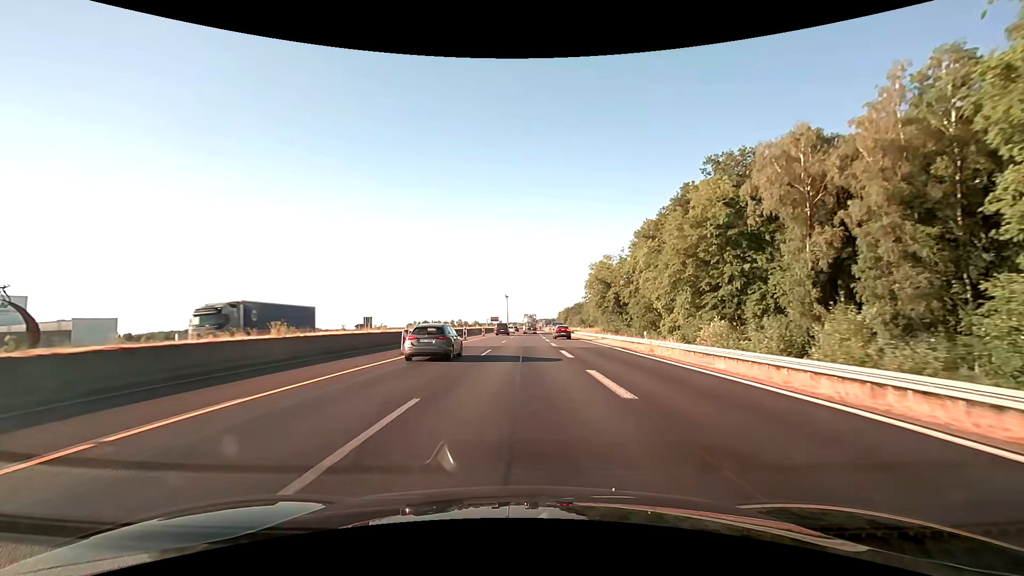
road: motorway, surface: asphalt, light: Day
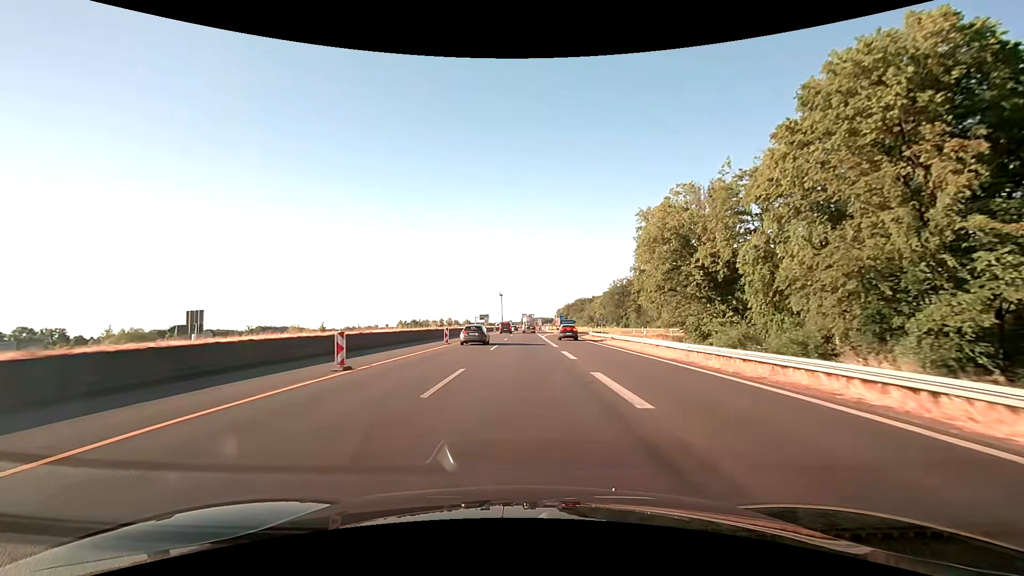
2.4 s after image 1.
(+0.4, +50.0) m; +1°
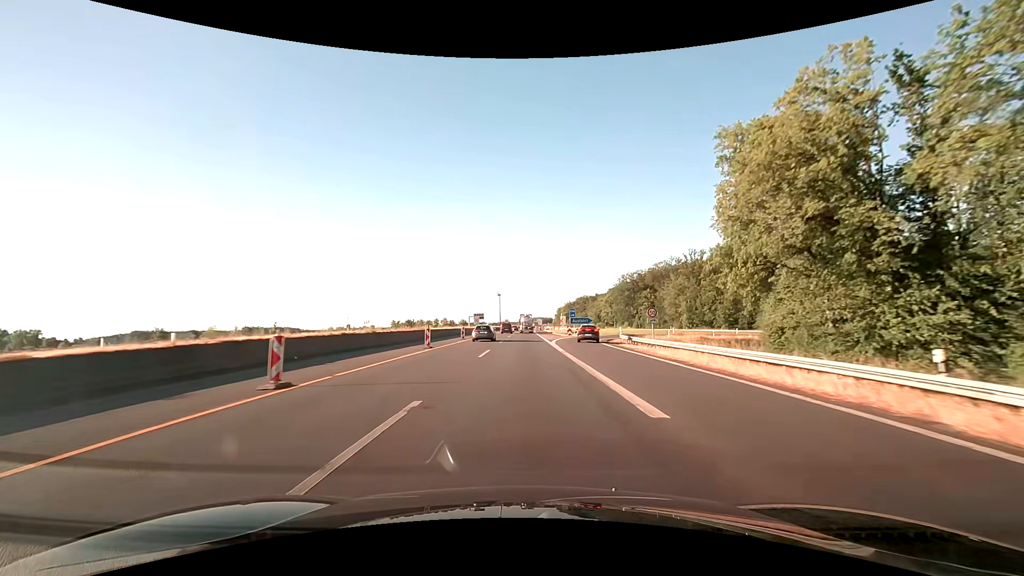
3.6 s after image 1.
(0.0, +25.0) m; 0°
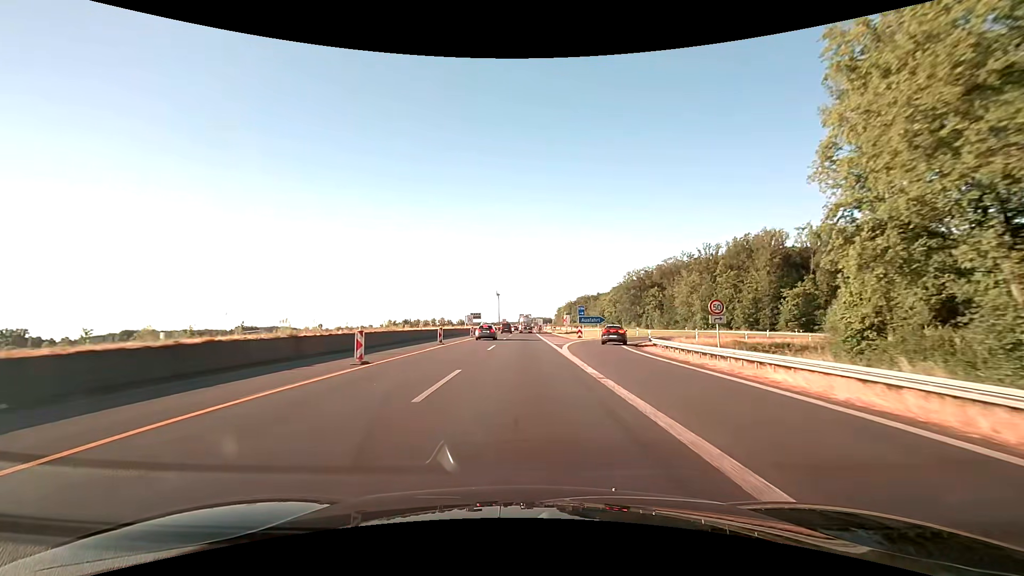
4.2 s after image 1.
(0.0, +12.5) m; 0°
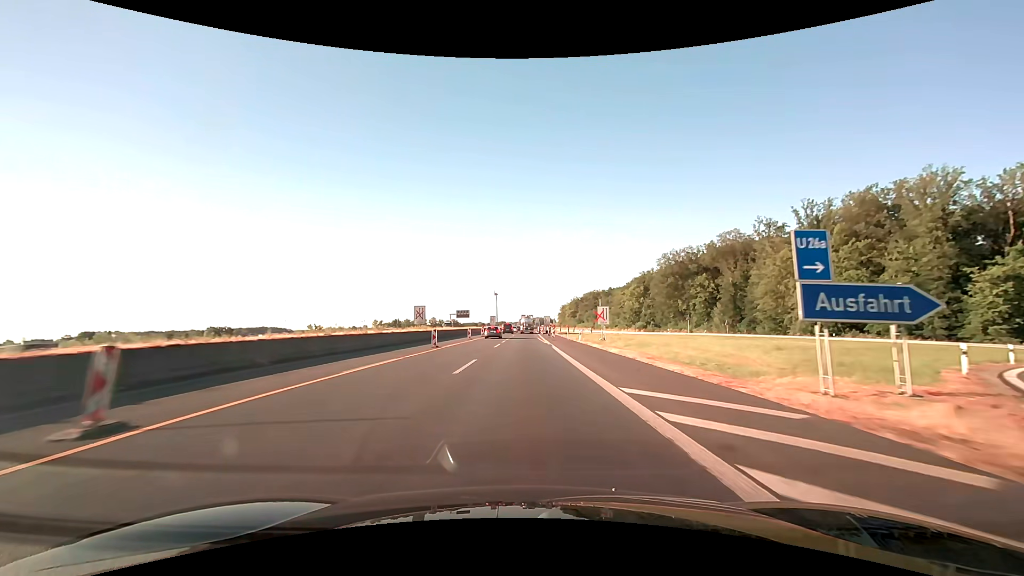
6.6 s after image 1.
(+0.2, +50.0) m; 0°
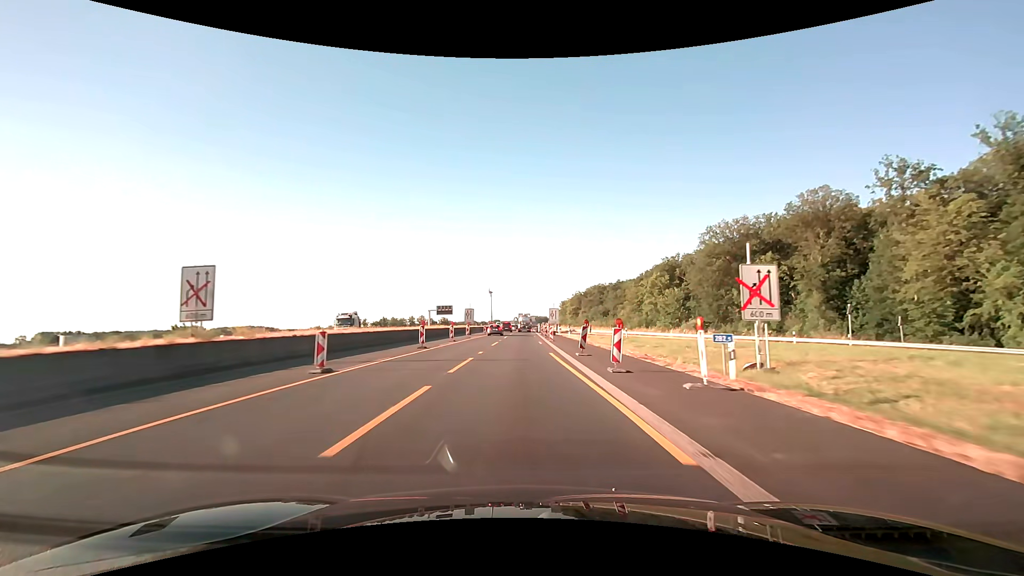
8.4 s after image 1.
(+0.1, +37.5) m; 0°
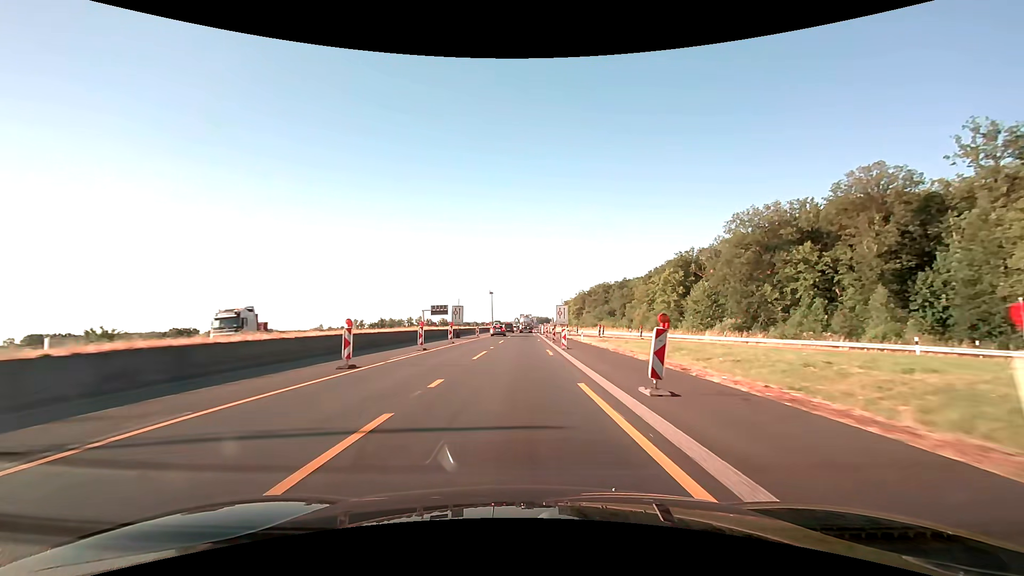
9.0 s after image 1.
(0.0, +12.5) m; 0°
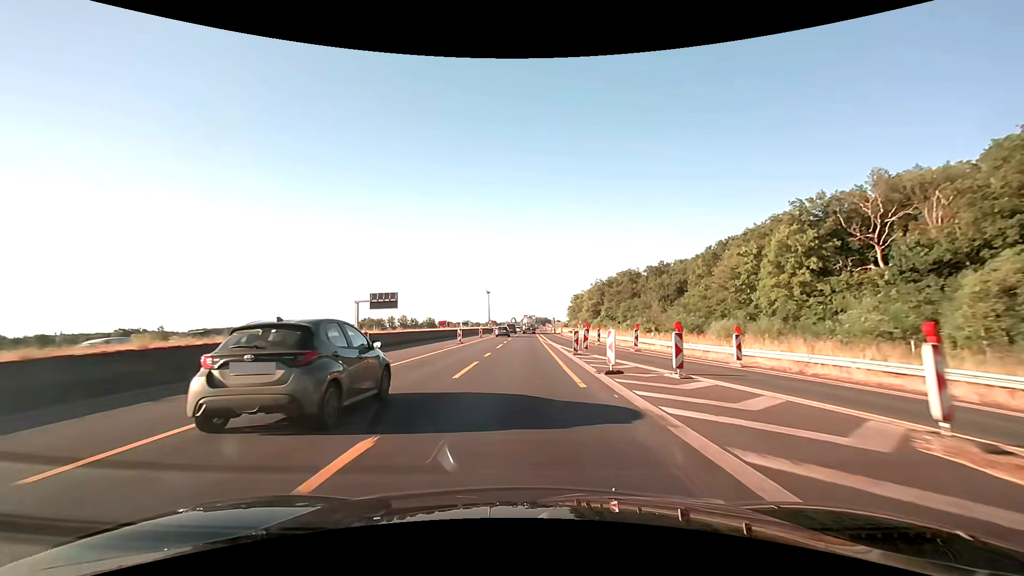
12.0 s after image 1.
(+0.1, +62.5) m; 0°
(0, +10) (0, +20) (0, +30) (0, +40) (0, +50) (0, +60) (+1, +70) (+1, +80) (+1, +90) (+1, +100) m
